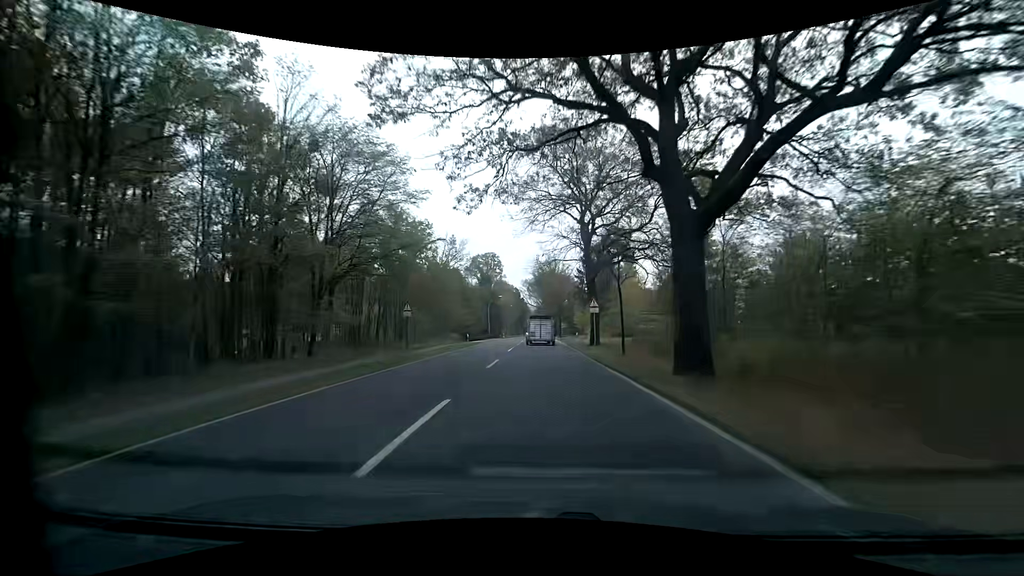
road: primary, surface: asphalt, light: Day
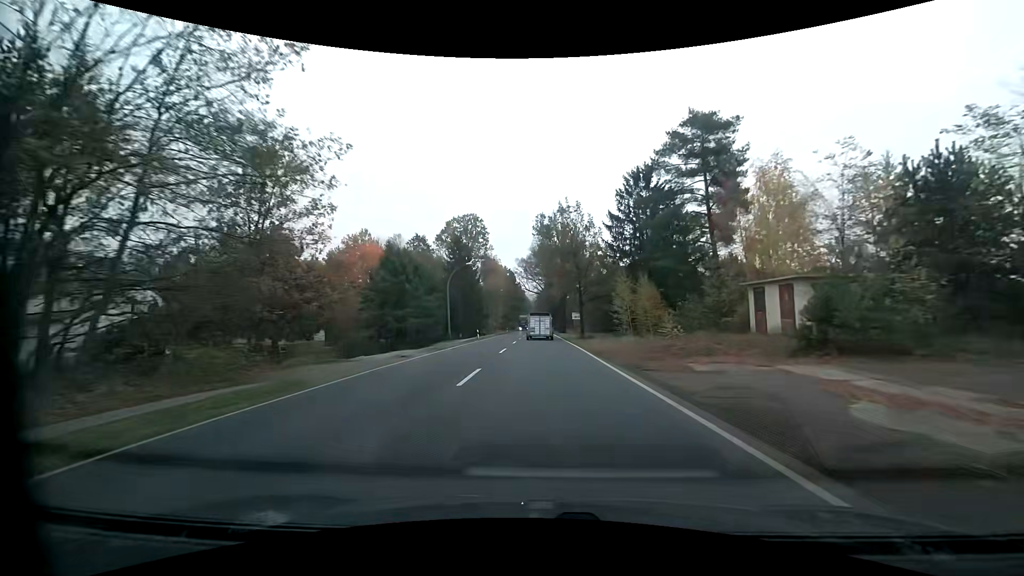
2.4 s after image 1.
(+0.3, +41.5) m; +1°
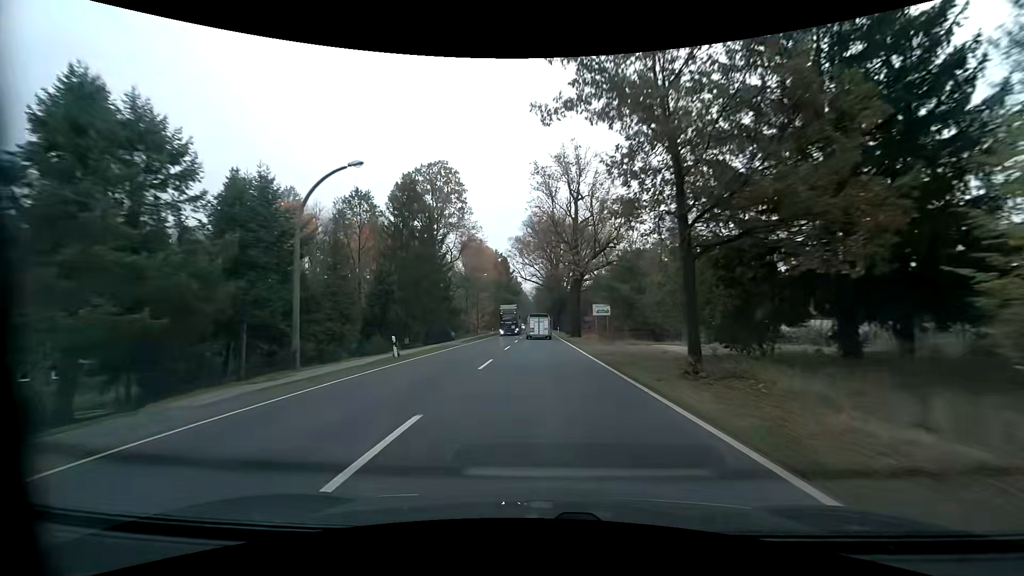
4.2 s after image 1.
(-0.2, +31.7) m; 0°
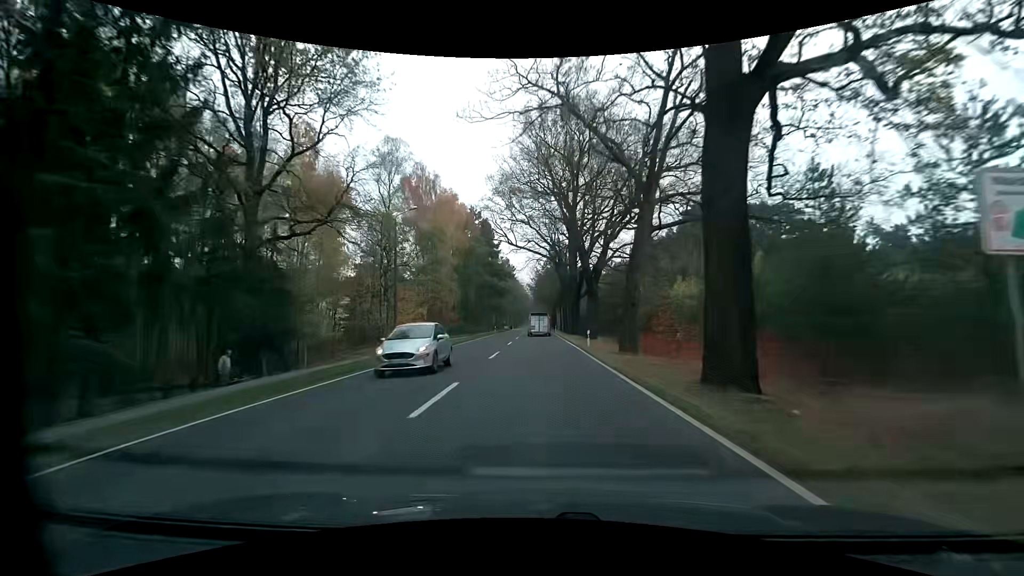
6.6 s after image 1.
(0.0, +43.9) m; 0°
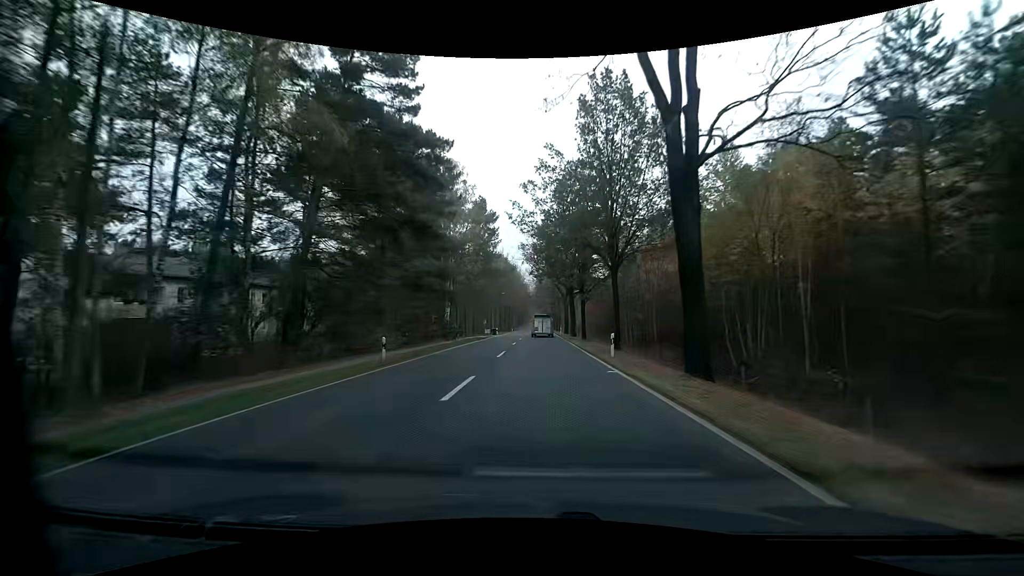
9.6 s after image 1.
(+0.1, +58.4) m; 0°
